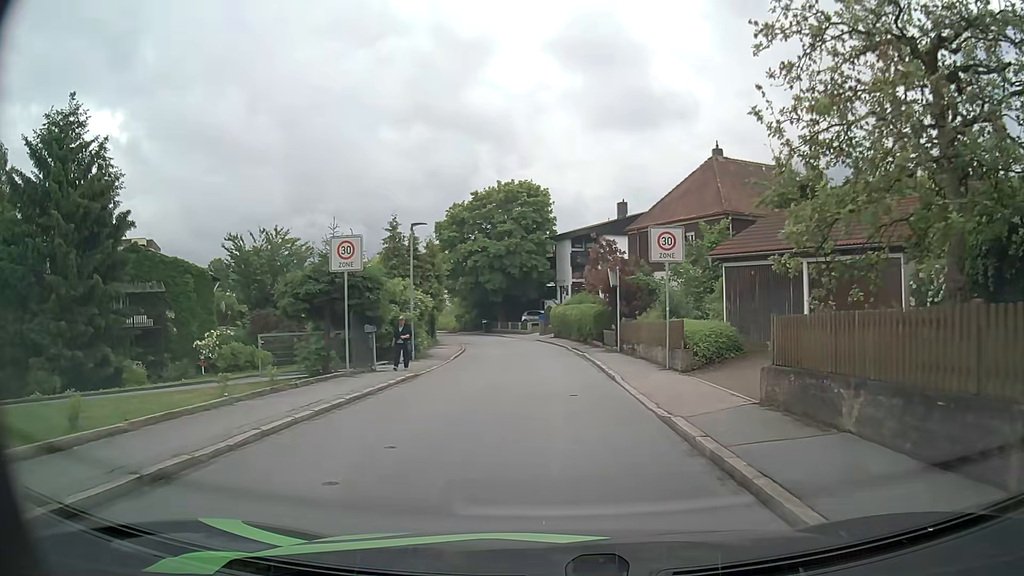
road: residential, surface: asphalt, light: Day
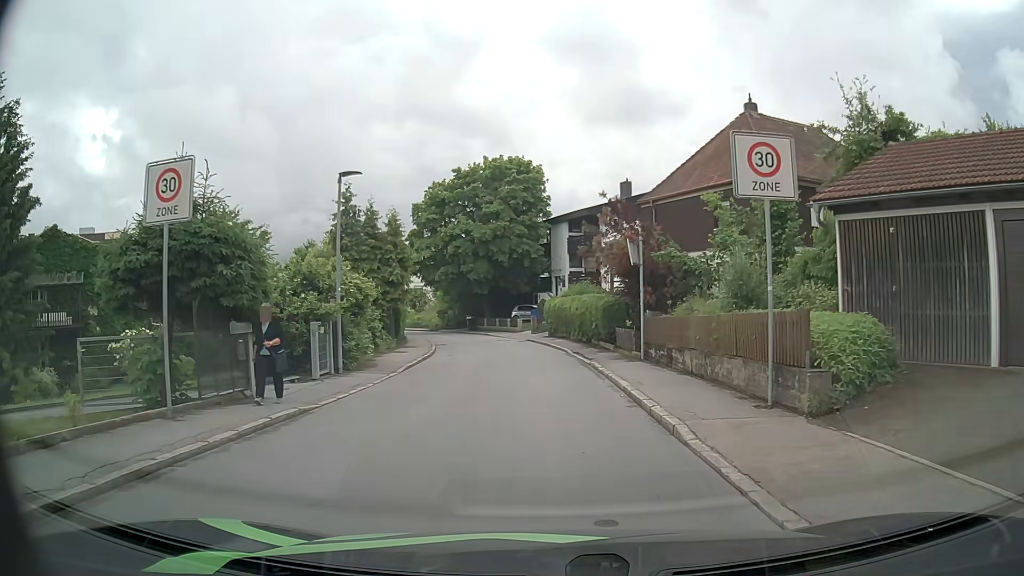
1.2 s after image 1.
(0.0, +8.2) m; +1°
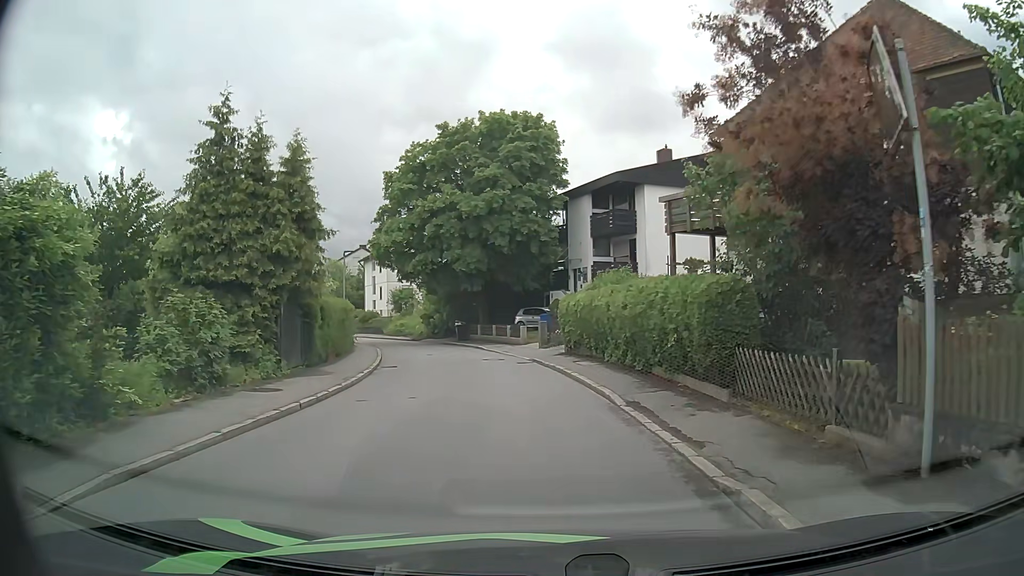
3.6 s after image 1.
(-0.1, +14.0) m; -1°
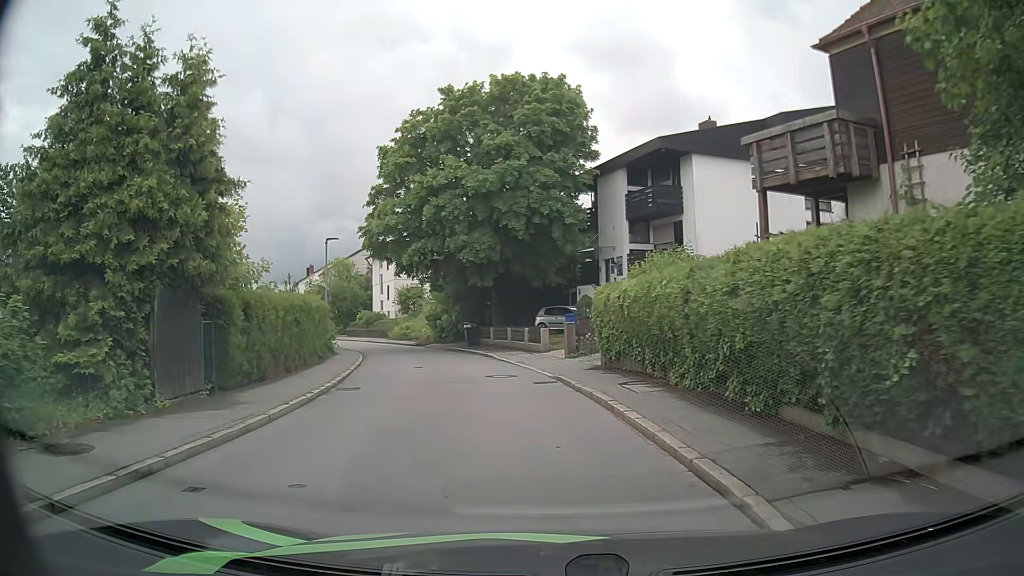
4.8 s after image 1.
(-0.1, +7.0) m; -1°
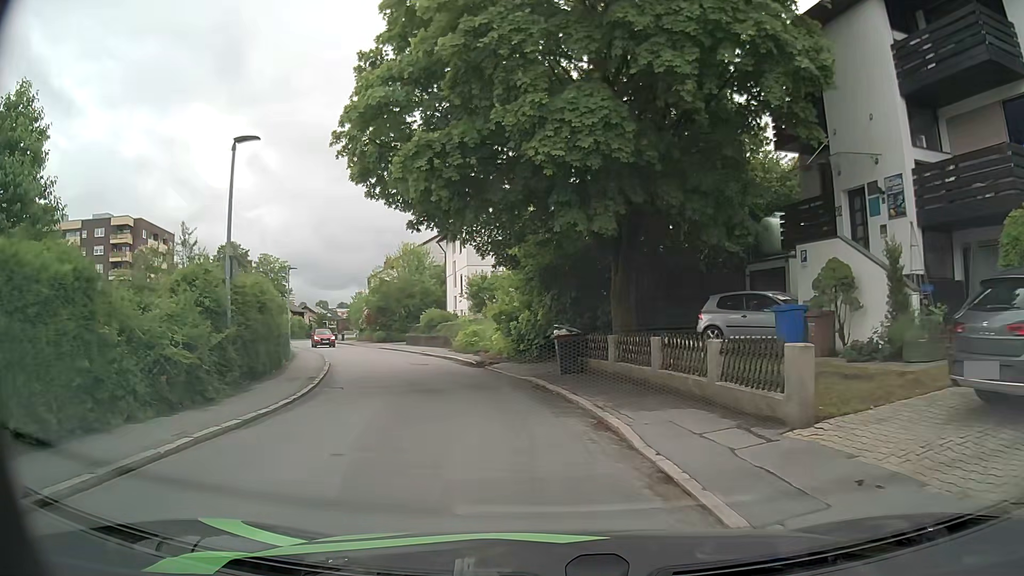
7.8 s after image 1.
(-1.8, +18.4) m; -10°
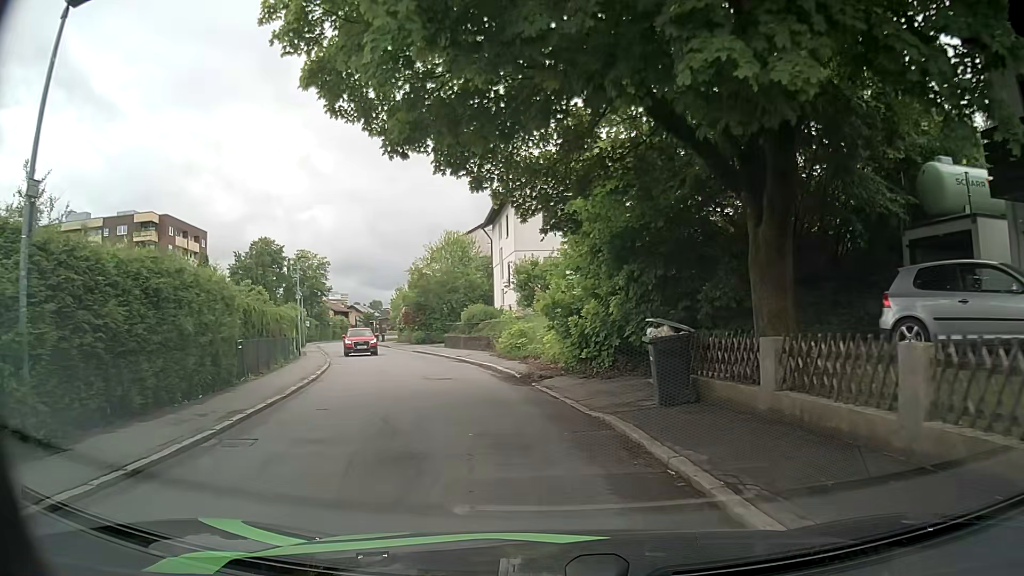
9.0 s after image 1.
(-0.3, +7.7) m; -5°
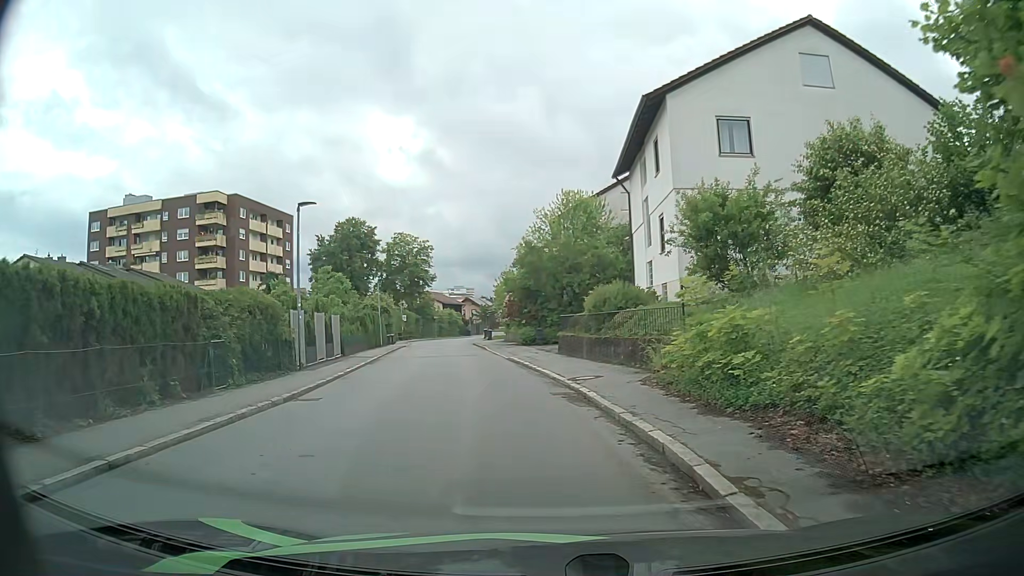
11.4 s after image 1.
(-1.5, +15.6) m; -11°
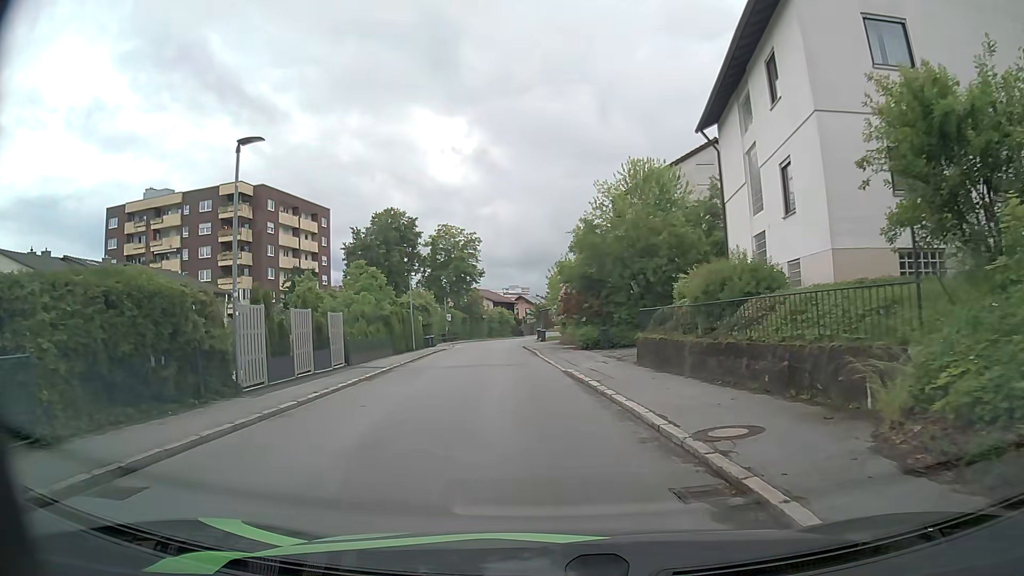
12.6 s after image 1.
(-0.3, +8.0) m; -4°
(0, +10) (-1, +20) (-2, +30) (-3, +40) (-4, +50) (-5, +60) (-5, +70) (-4, +80) (-3, +90) (-1, +100) m
